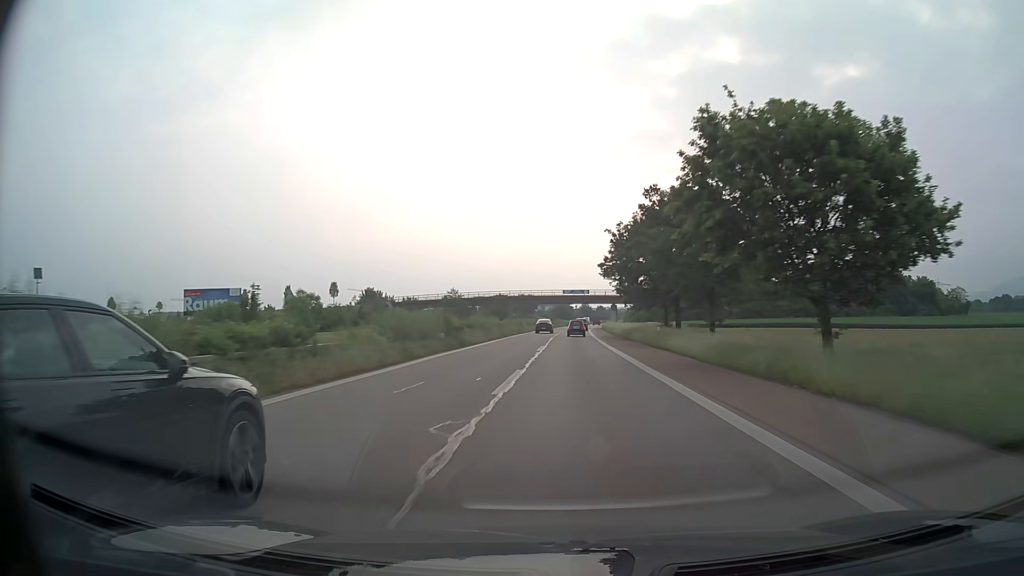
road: trunk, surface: asphalt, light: Day
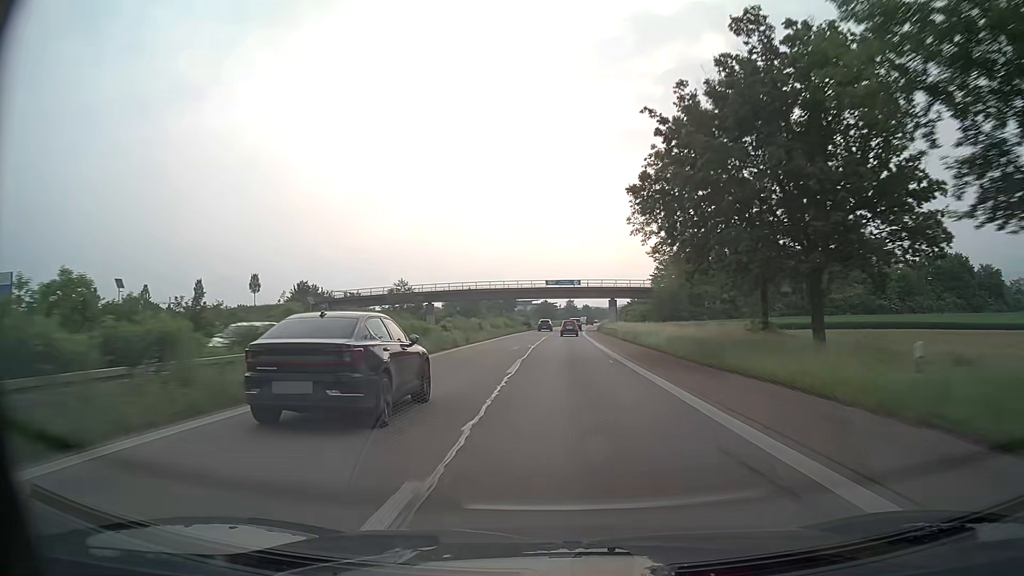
(+0.4, +31.0) m; +2°
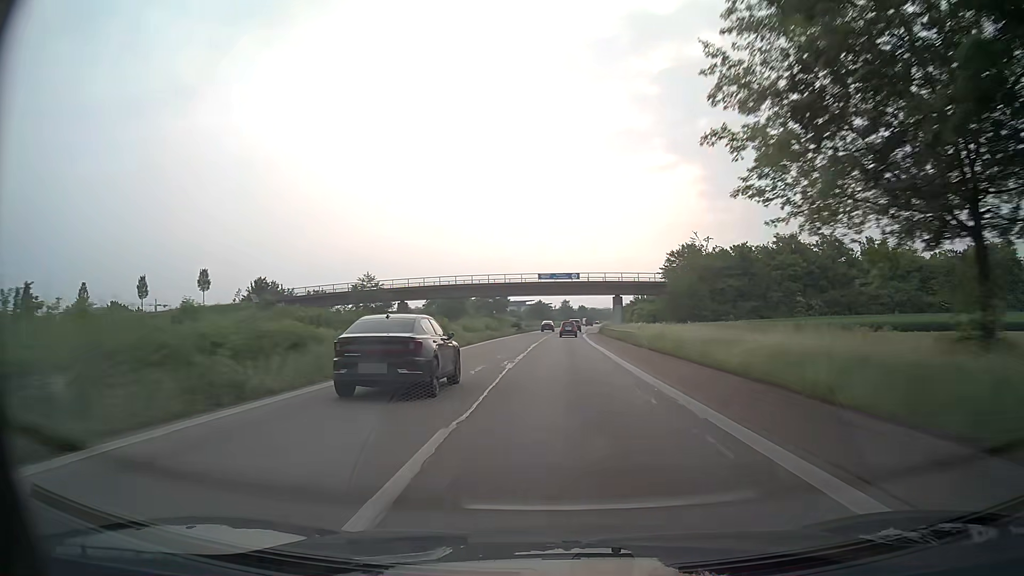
(0.0, +15.5) m; 0°
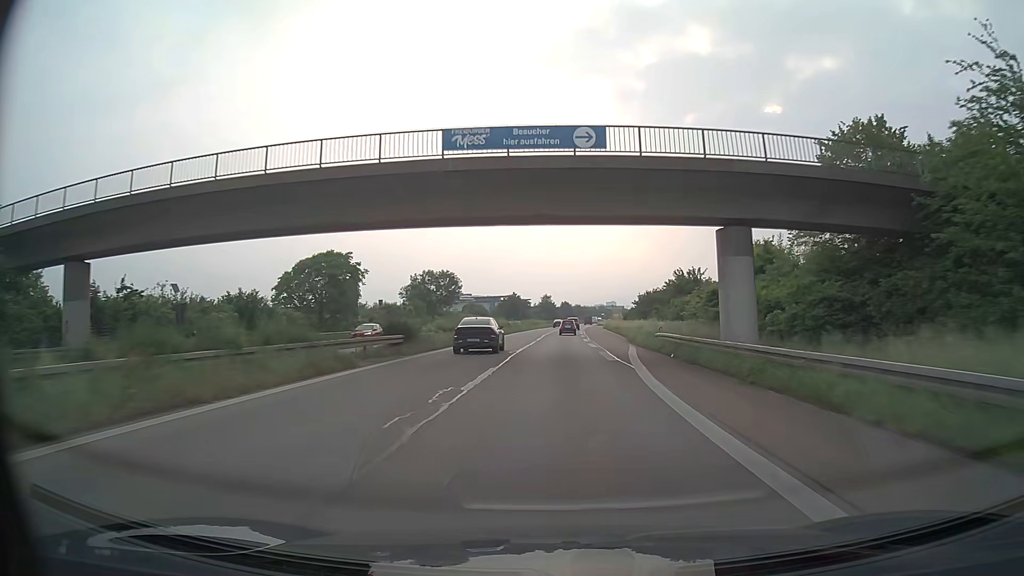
(+1.0, +61.4) m; +2°
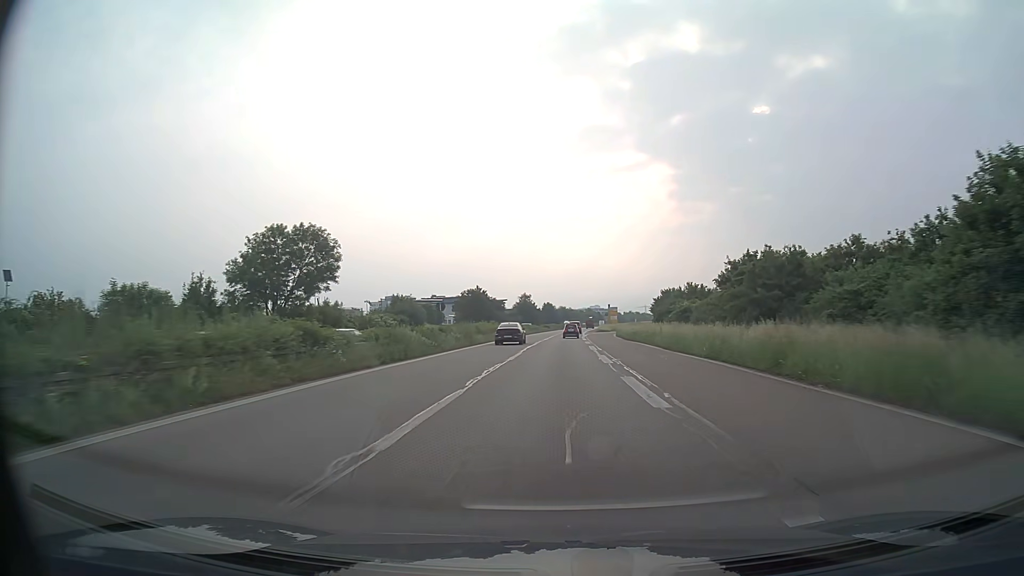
(+0.9, +60.4) m; +1°
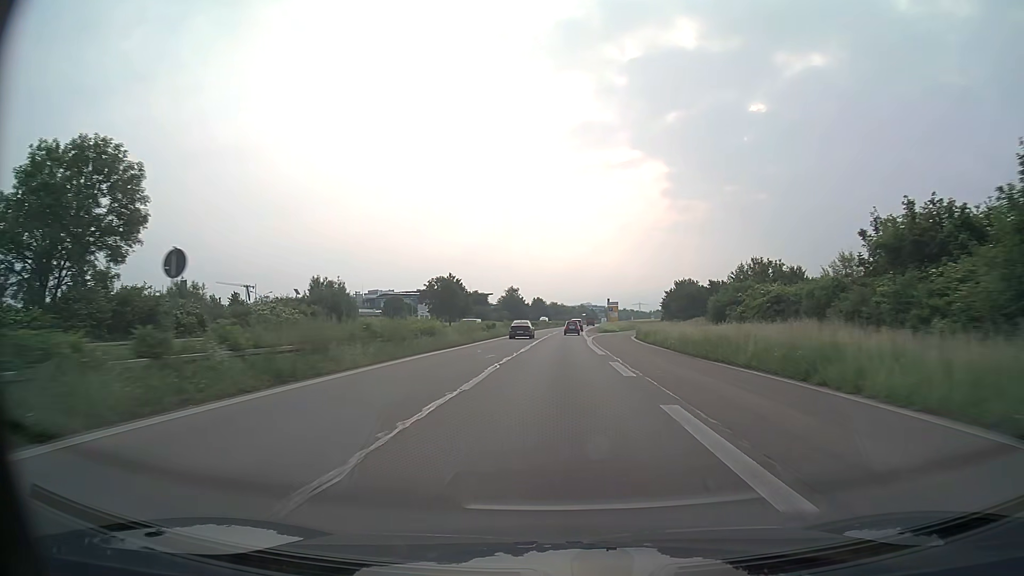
(+0.2, +29.9) m; +1°
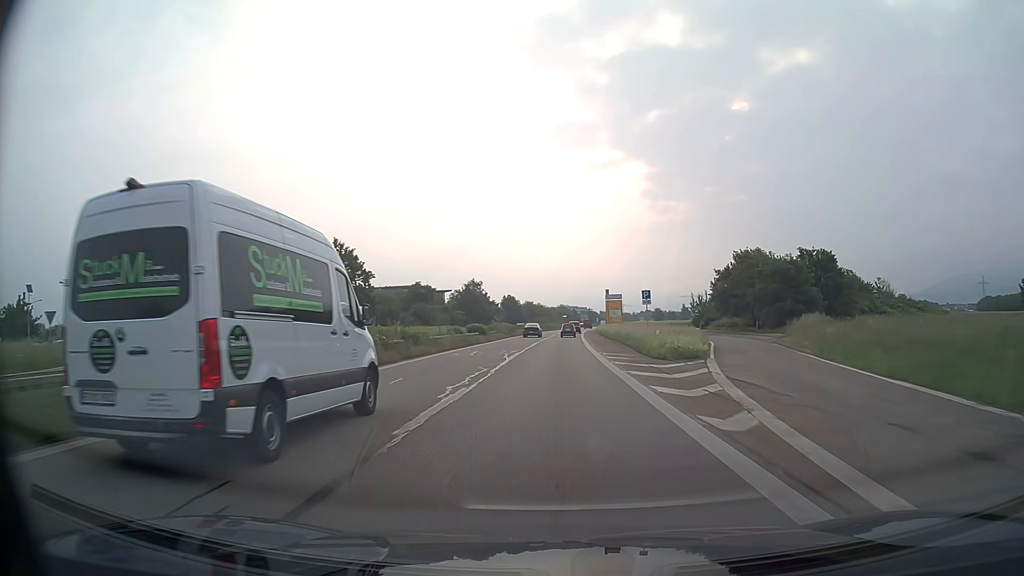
(+1.1, +59.4) m; +2°
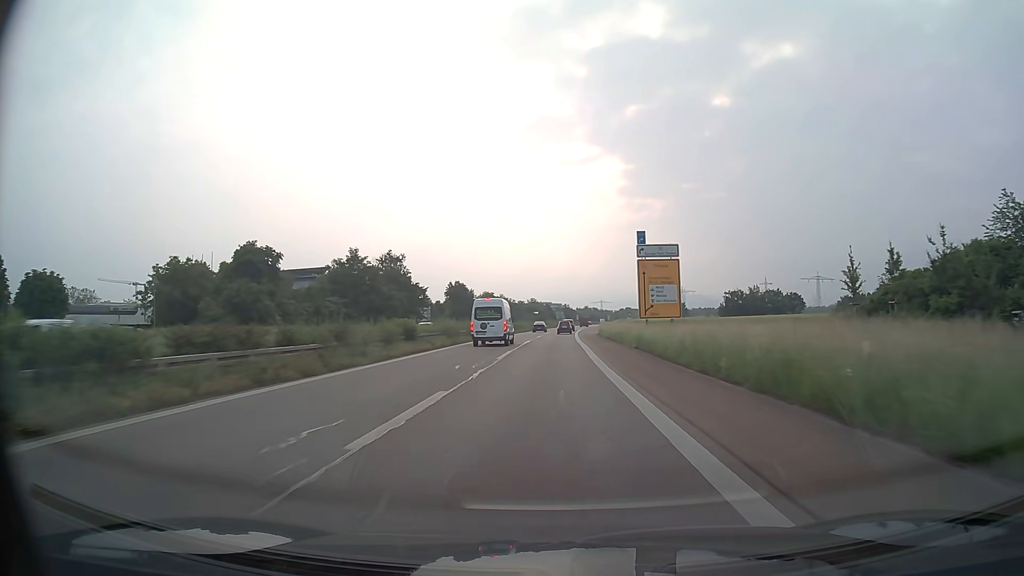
(+1.6, +73.7) m; +2°
(0, +10) (0, +20) (0, +30) (0, +40) (0, +50) (+1, +60) (+1, +70) (+1, +80) (+2, +90) (+2, +100) m
